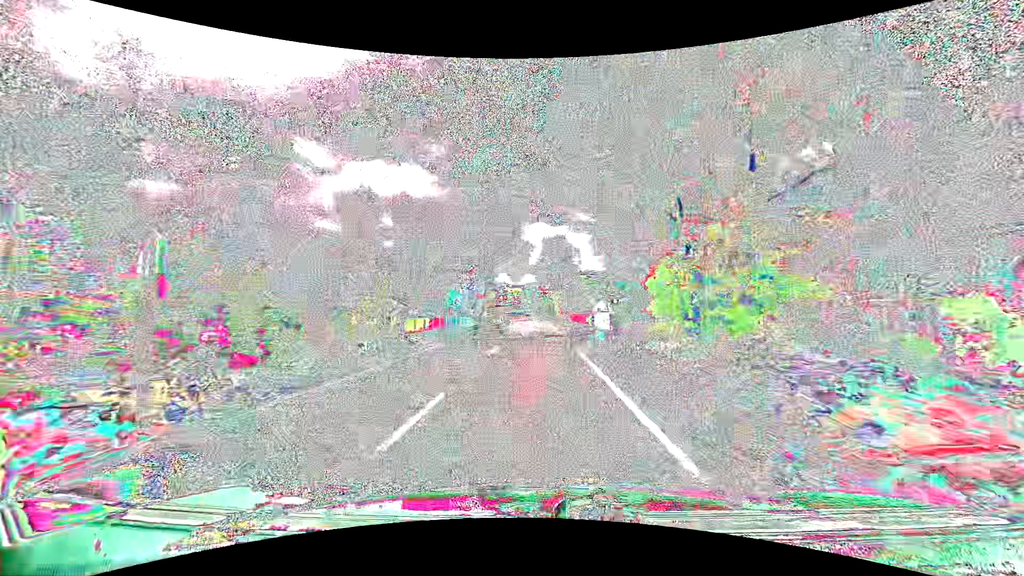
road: secondary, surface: asphalt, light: Day
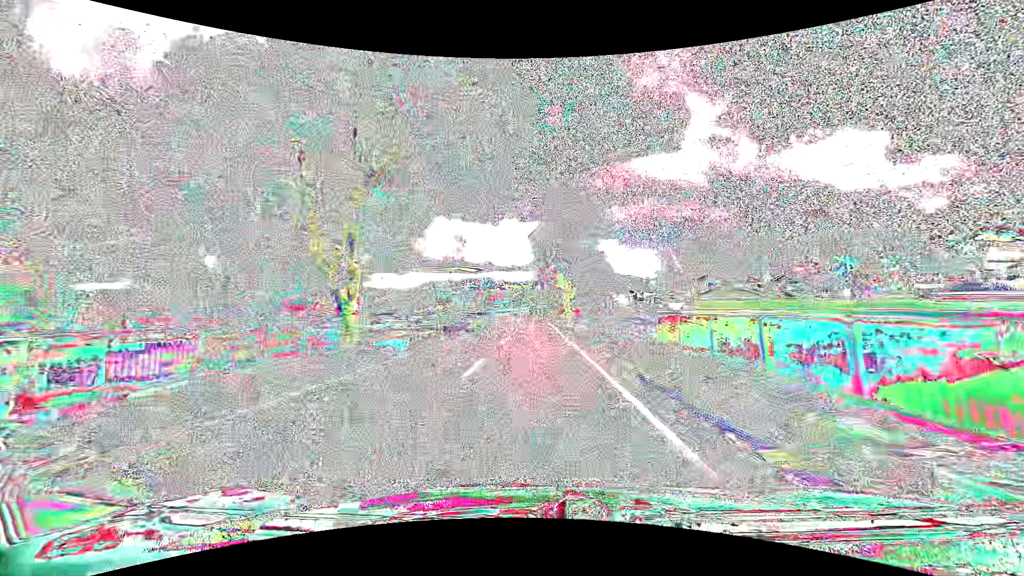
(-0.1, +38.5) m; 0°
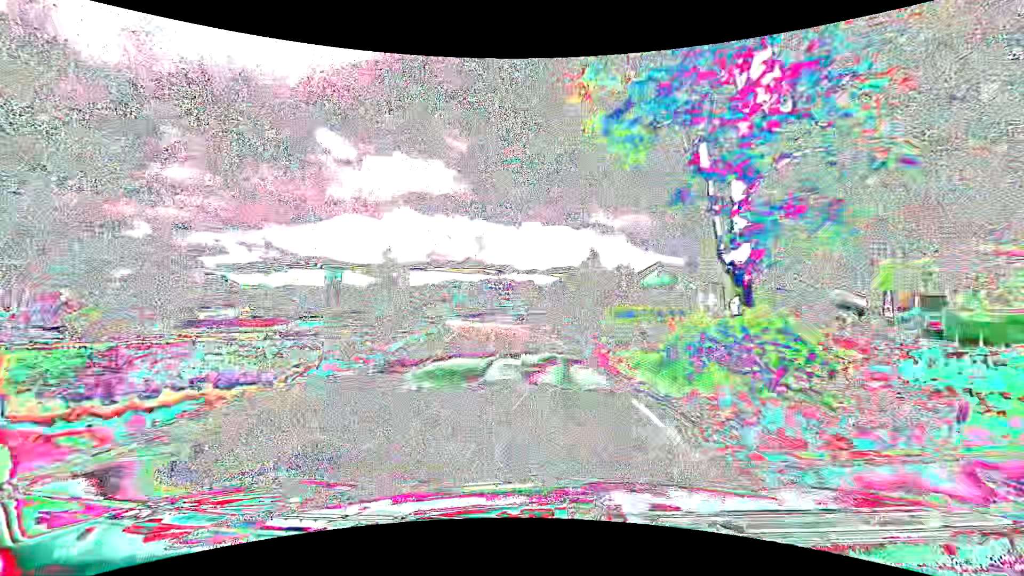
(-0.2, +49.7) m; -2°
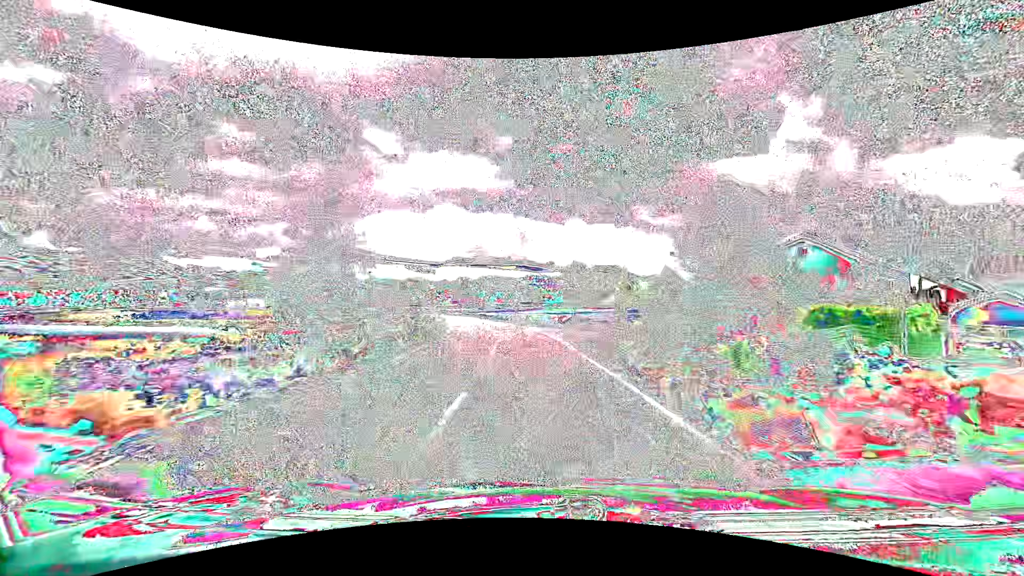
(-1.0, +24.7) m; -5°
(0, +10) (-1, +20) (-1, +30) (-3, +40) (-4, +50) (-7, +59) (-9, +69) (-12, +79) (-16, +88) (-19, +97) m
